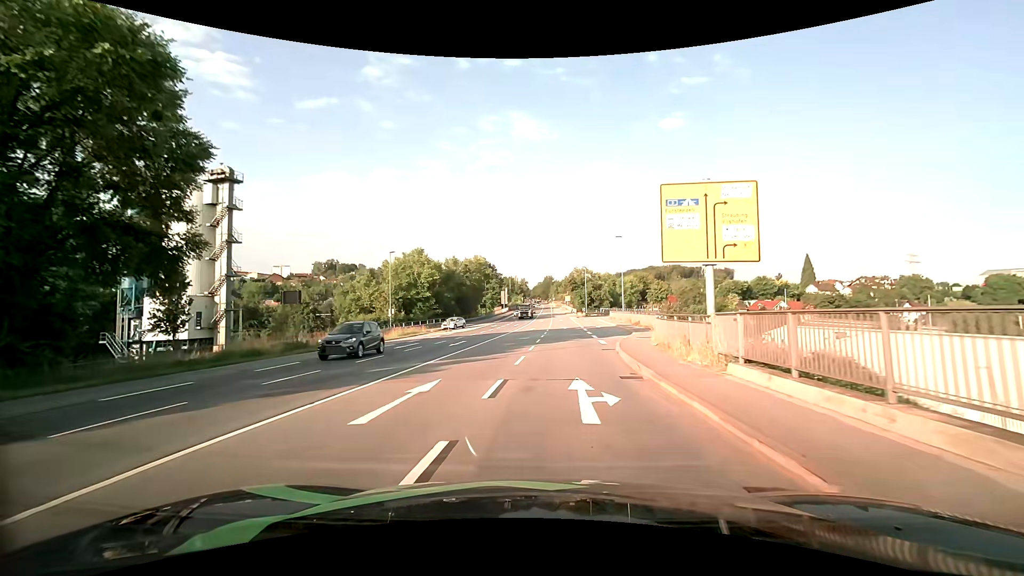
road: primary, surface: asphalt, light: Day
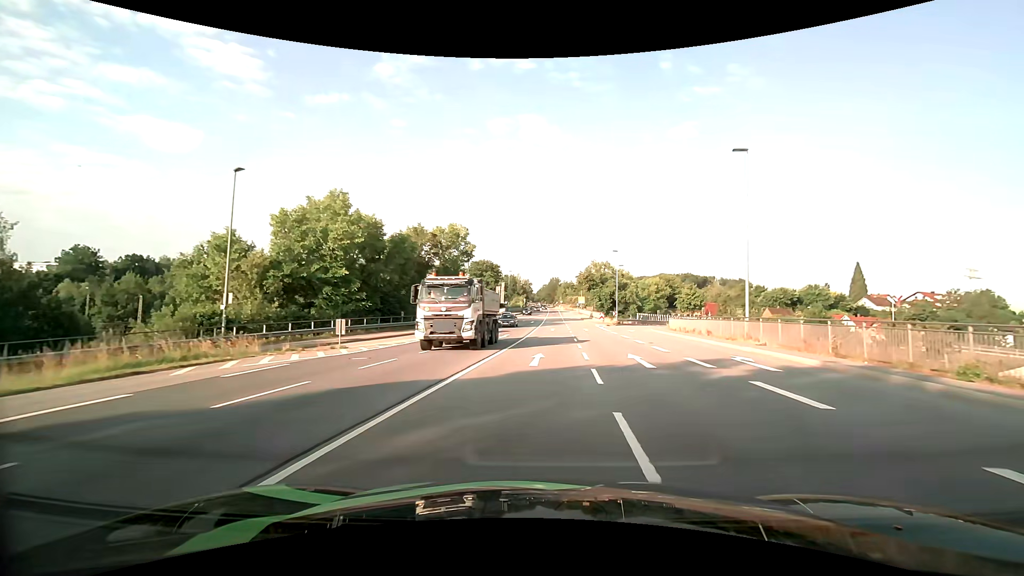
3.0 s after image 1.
(-0.3, +34.7) m; 0°
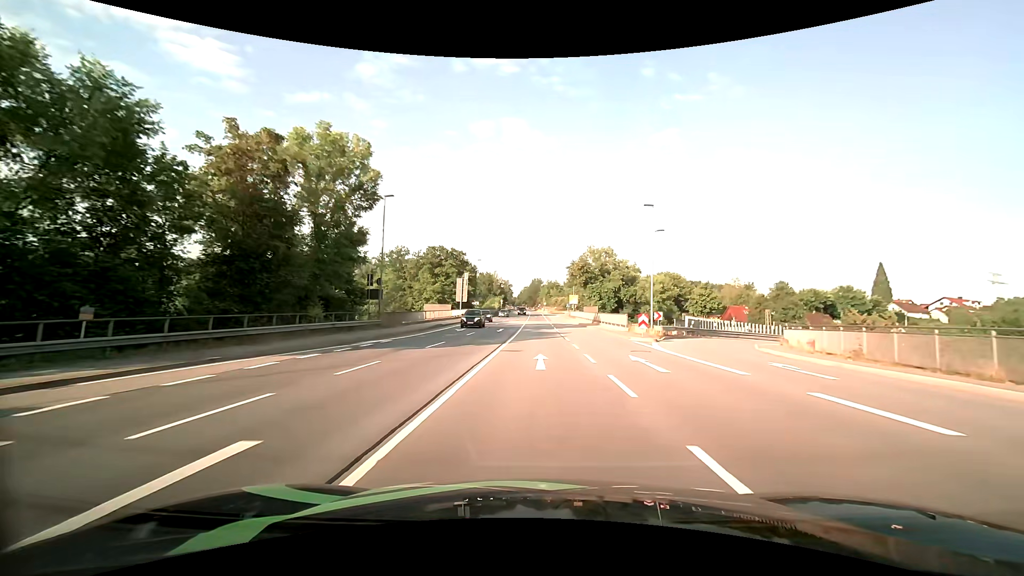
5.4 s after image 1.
(+0.8, +32.2) m; +2°
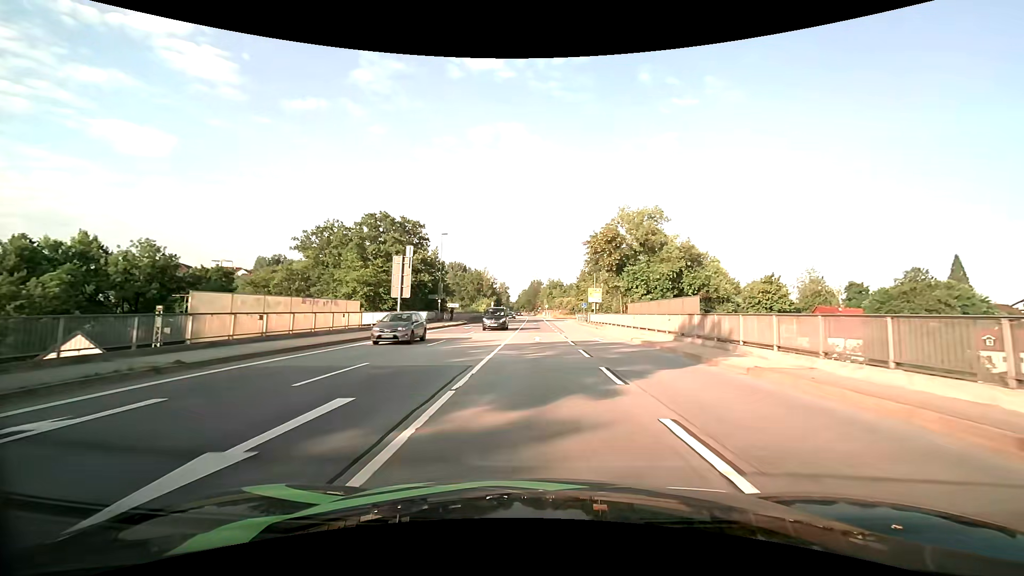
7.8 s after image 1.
(0.0, +35.6) m; 0°
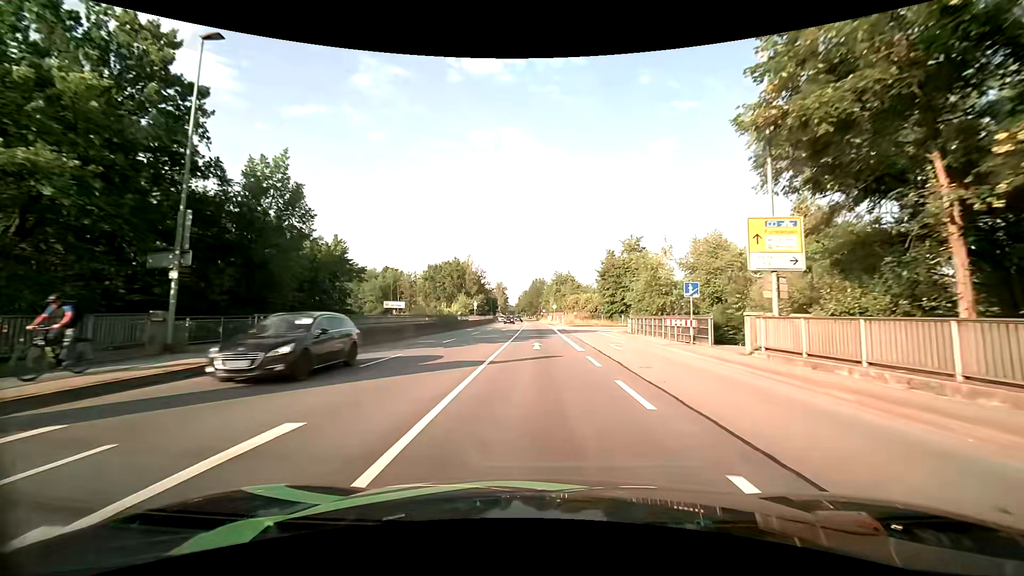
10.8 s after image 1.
(-0.4, +43.9) m; -1°
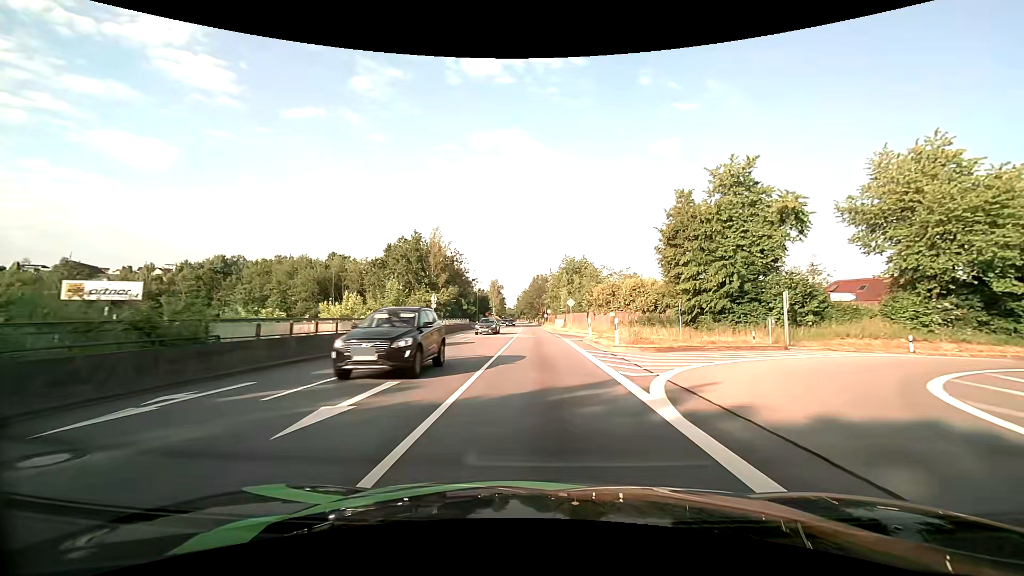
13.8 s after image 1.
(-0.2, +40.6) m; 0°
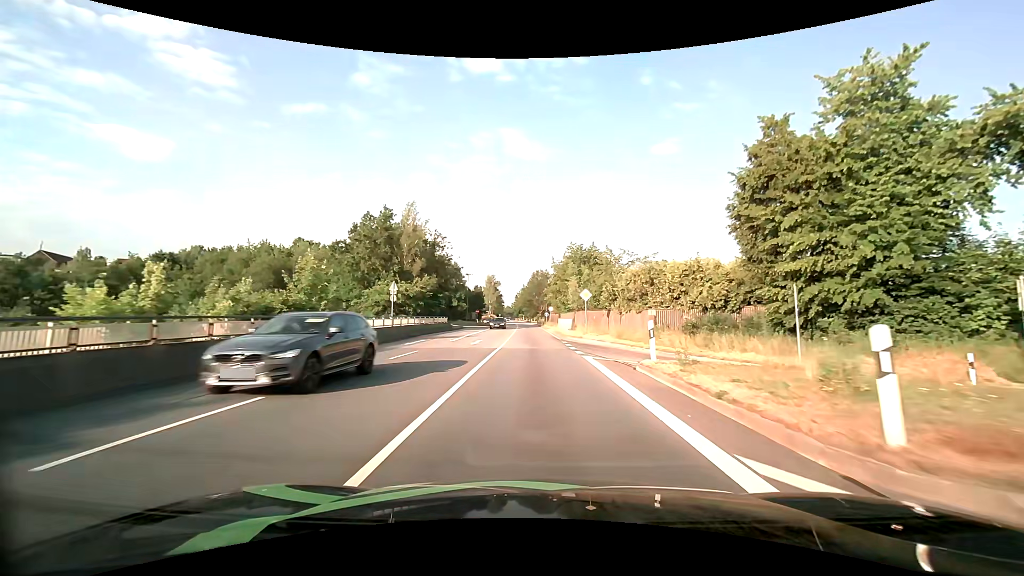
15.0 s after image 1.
(0.0, +15.9) m; 0°
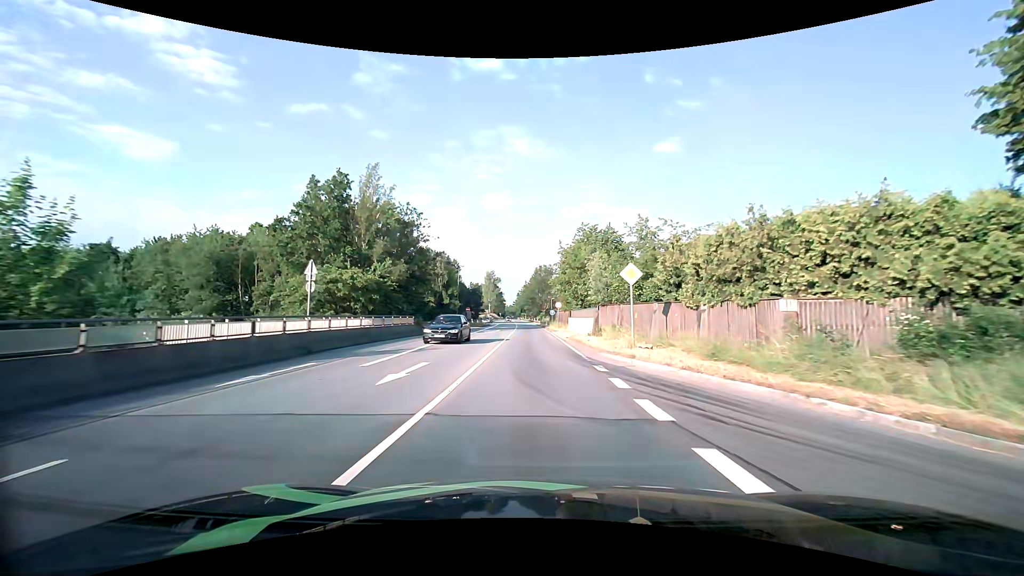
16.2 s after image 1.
(0.0, +15.6) m; 0°
(0, +10) (0, +20) (0, +30) (-1, +40) (-1, +50) (-1, +60) (-1, +70) (-2, +80) (-2, +90) (-3, +100) m
